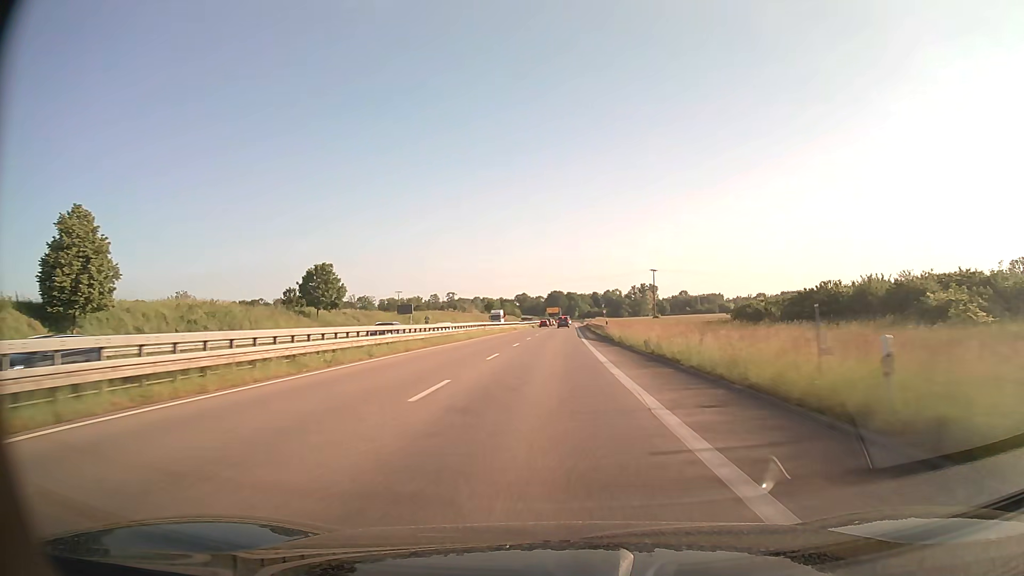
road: trunk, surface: asphalt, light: Day
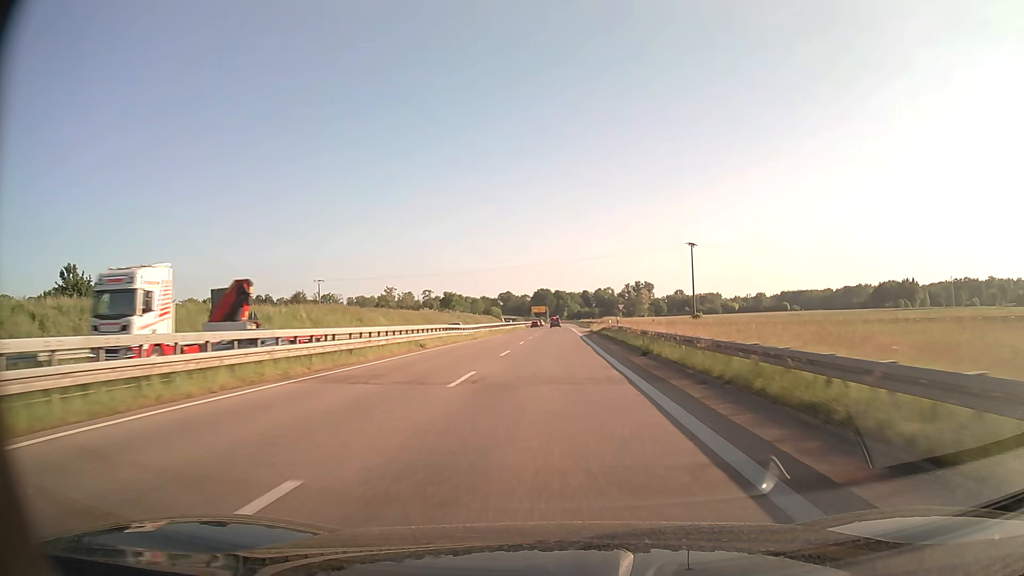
(+0.5, +57.6) m; +1°
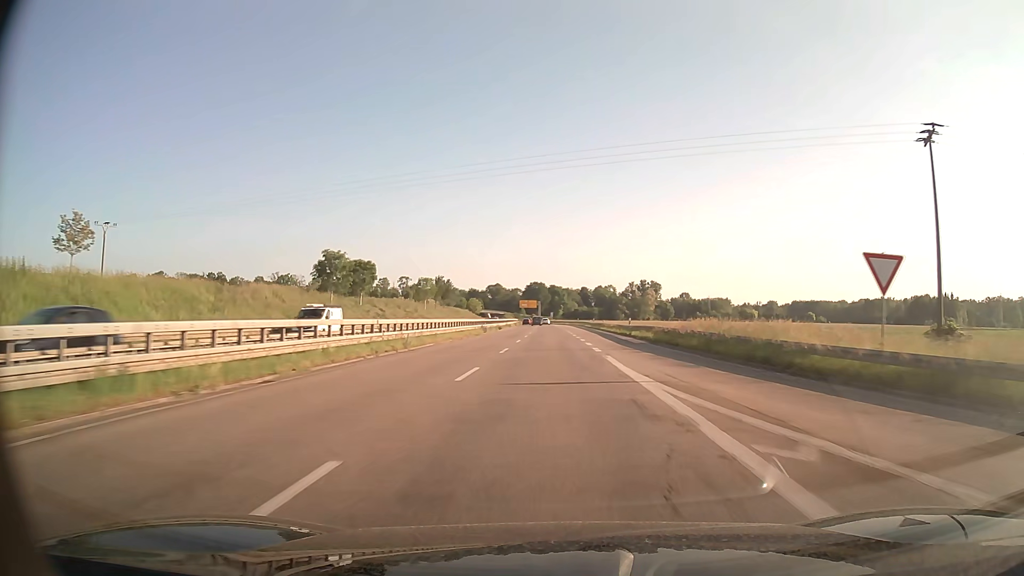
(+0.3, +70.8) m; 0°
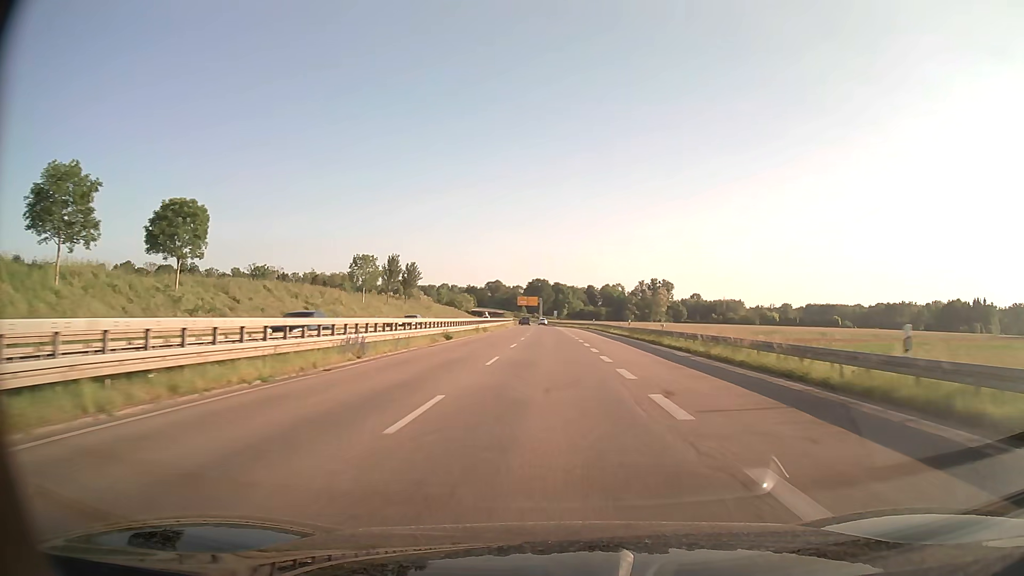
(0.0, +41.8) m; 0°
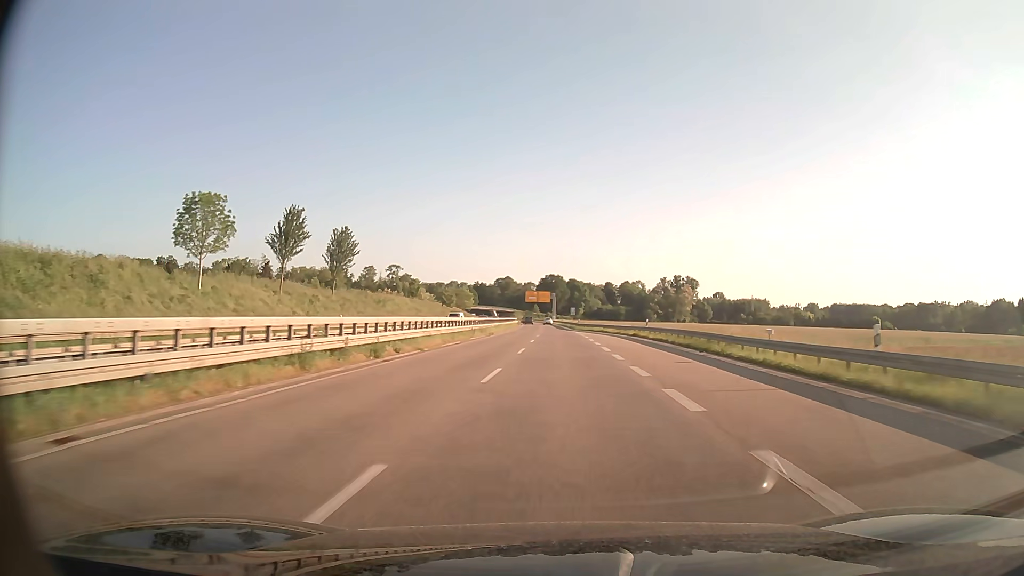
(-0.3, +41.5) m; -1°
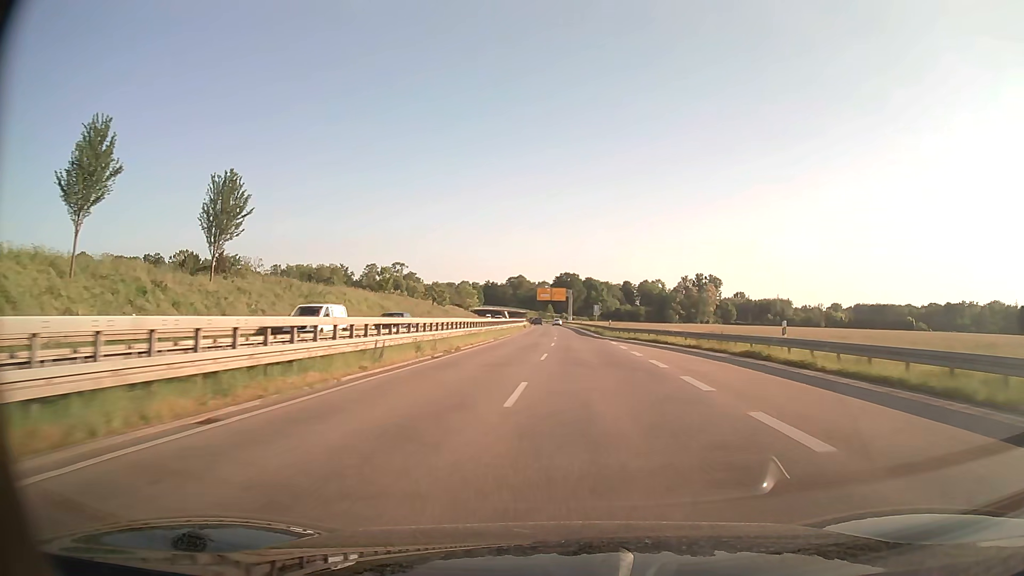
(-0.3, +27.6) m; -1°
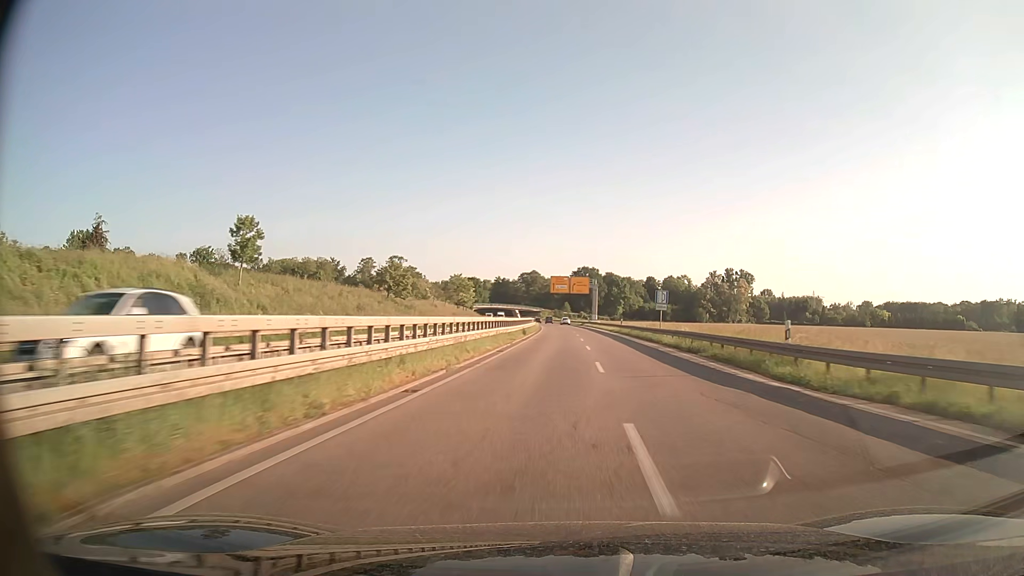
(-0.5, +41.3) m; -1°
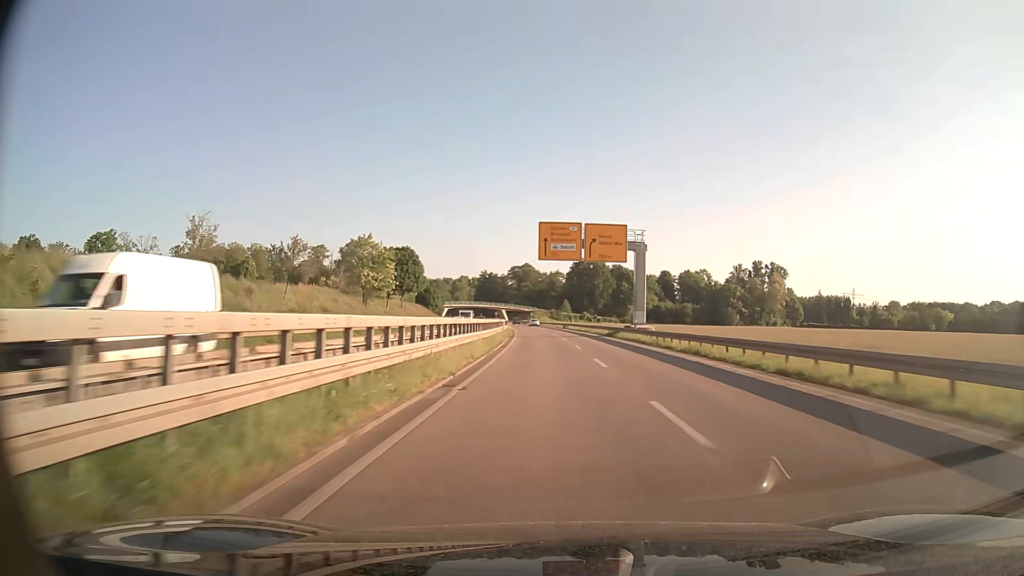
(+0.4, +69.2) m; 0°
(0, +10) (0, +20) (0, +30) (0, +40) (-1, +50) (-1, +60) (-2, +70) (-2, +80) (-3, +90) (-4, +100) m
